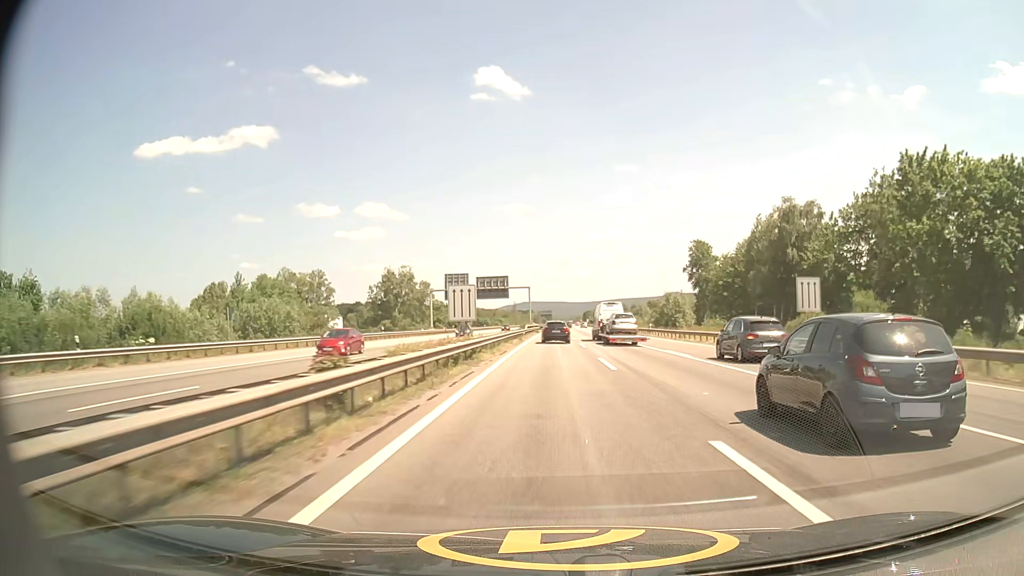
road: motorway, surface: asphalt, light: Day
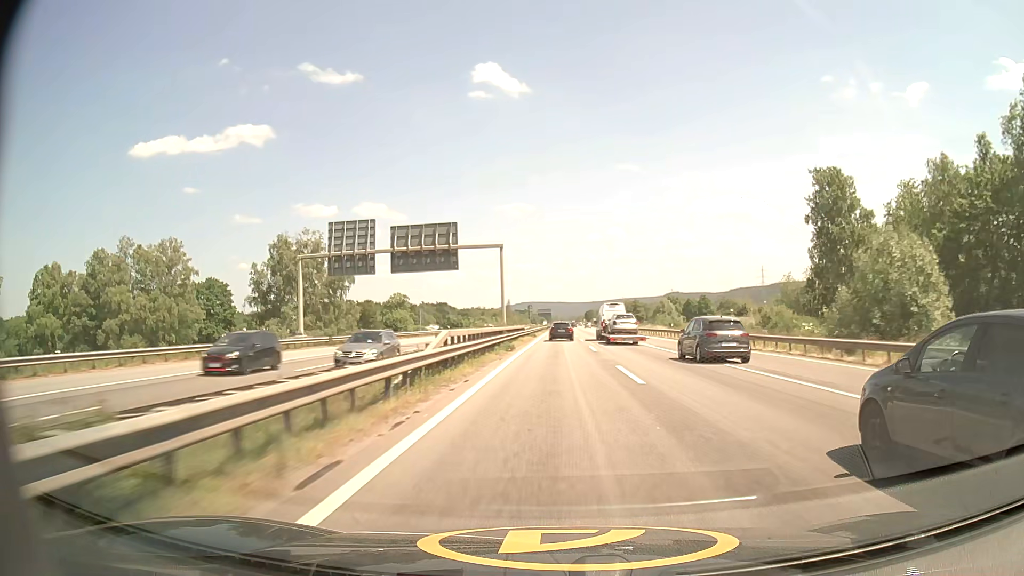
(0.0, +59.0) m; 0°
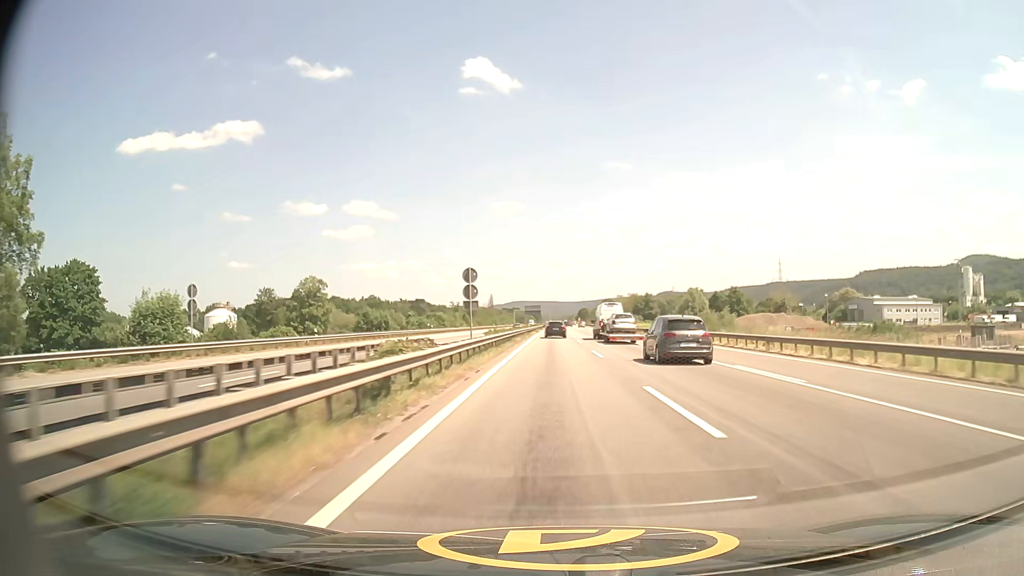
(+0.4, +61.3) m; +1°
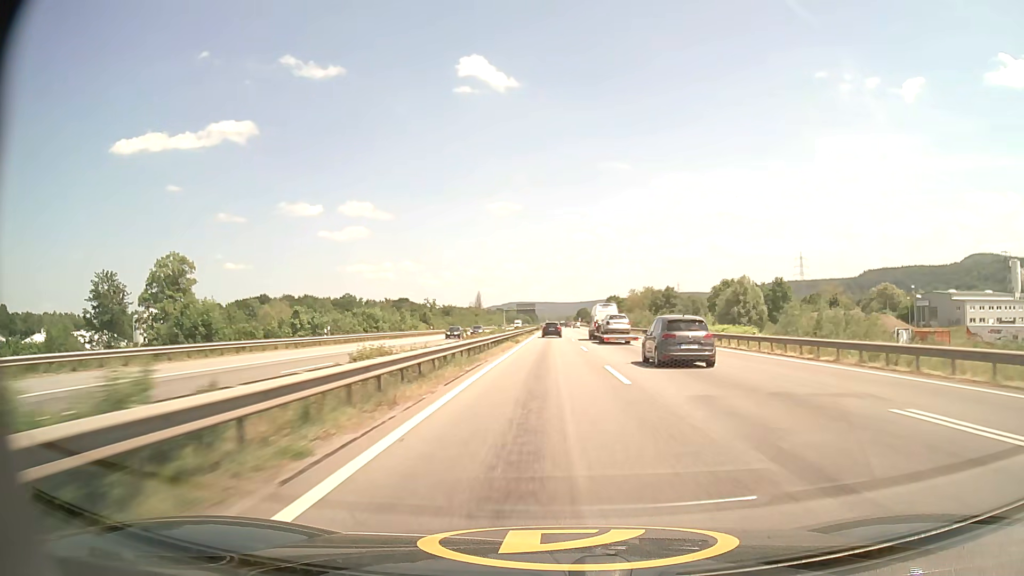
(+0.2, +47.5) m; 0°
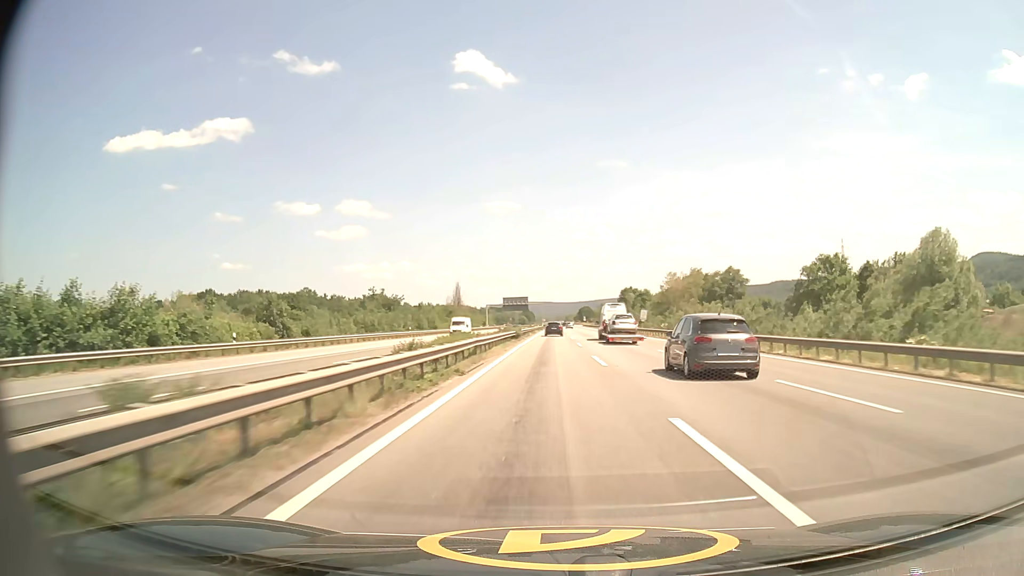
(-0.1, +66.2) m; 0°
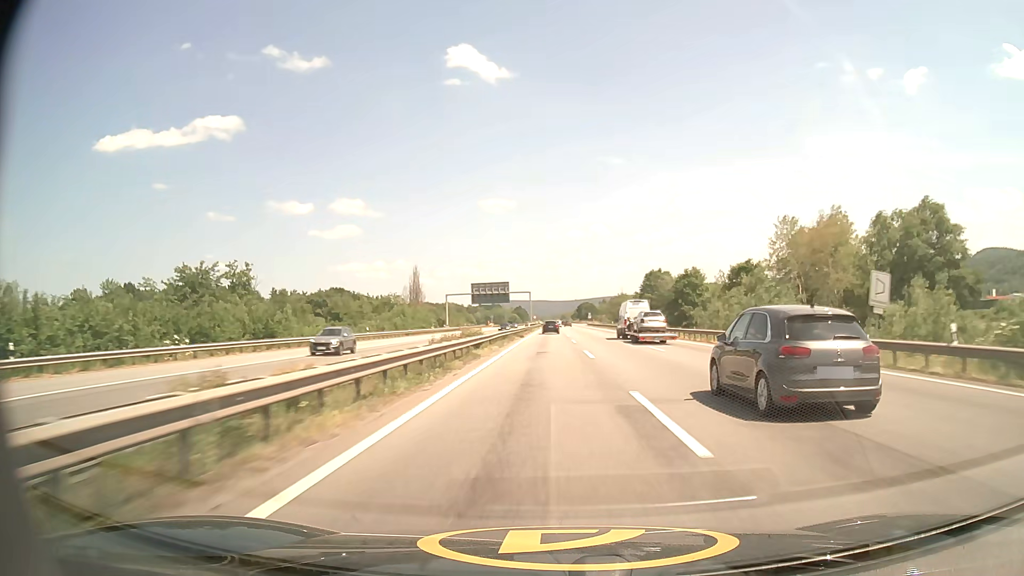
(+0.3, +69.0) m; 0°
(0, +10) (0, +20) (0, +30) (0, +40) (0, +50) (0, +60) (0, +70) (0, +80) (0, +90) (0, +100) m
